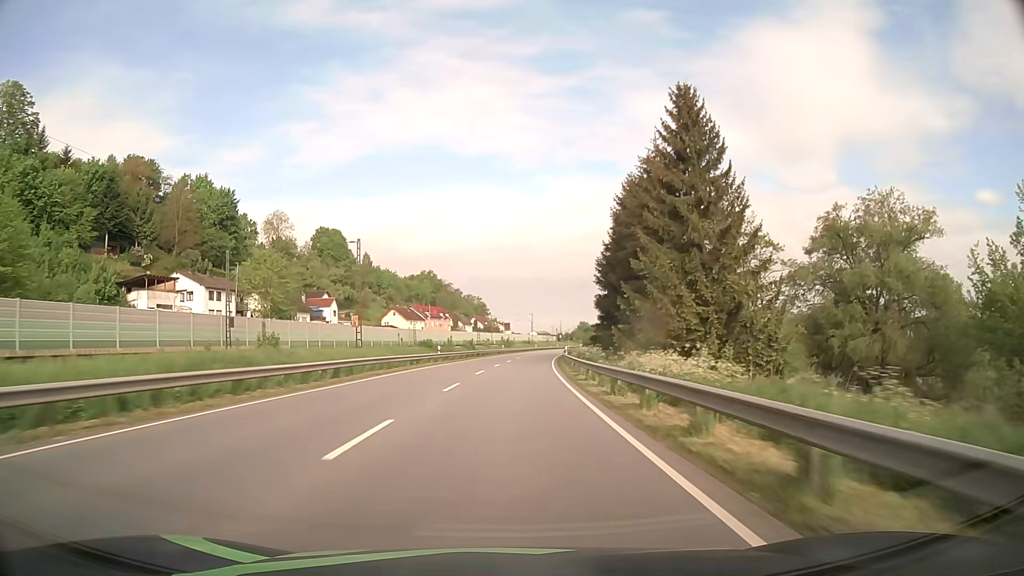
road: primary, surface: asphalt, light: Day
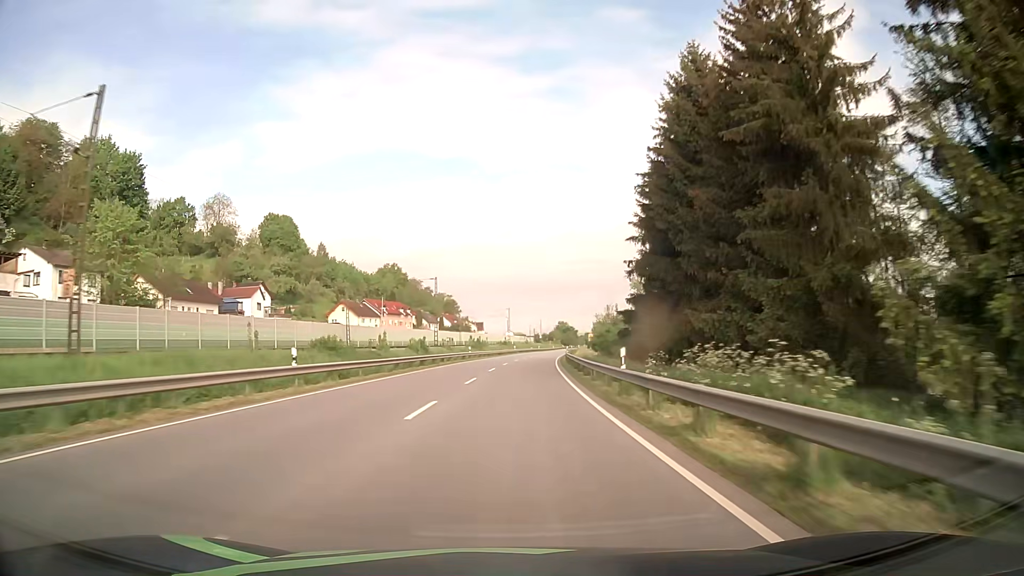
(+0.6, +32.0) m; +2°
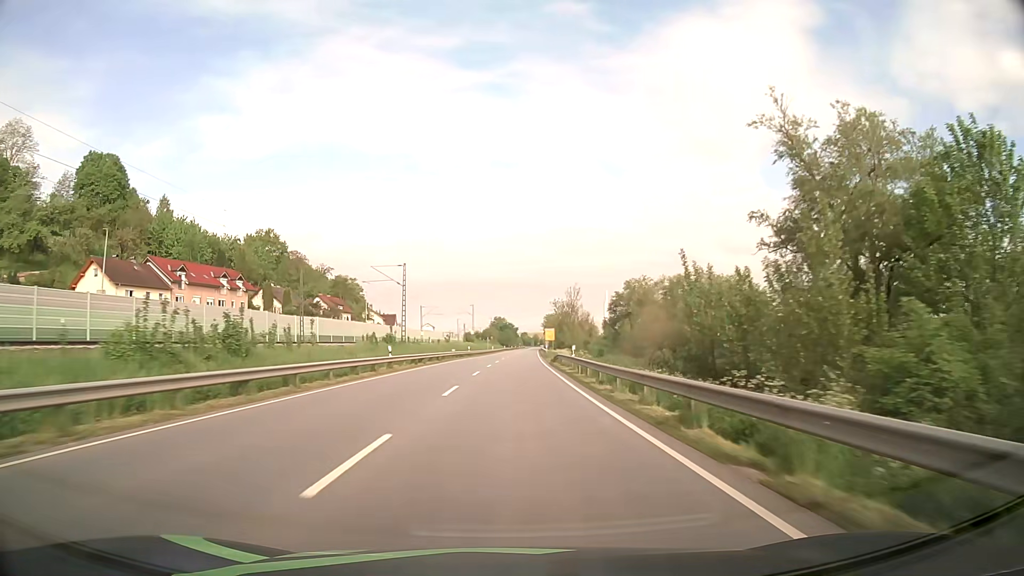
(+4.1, +79.7) m; +6°
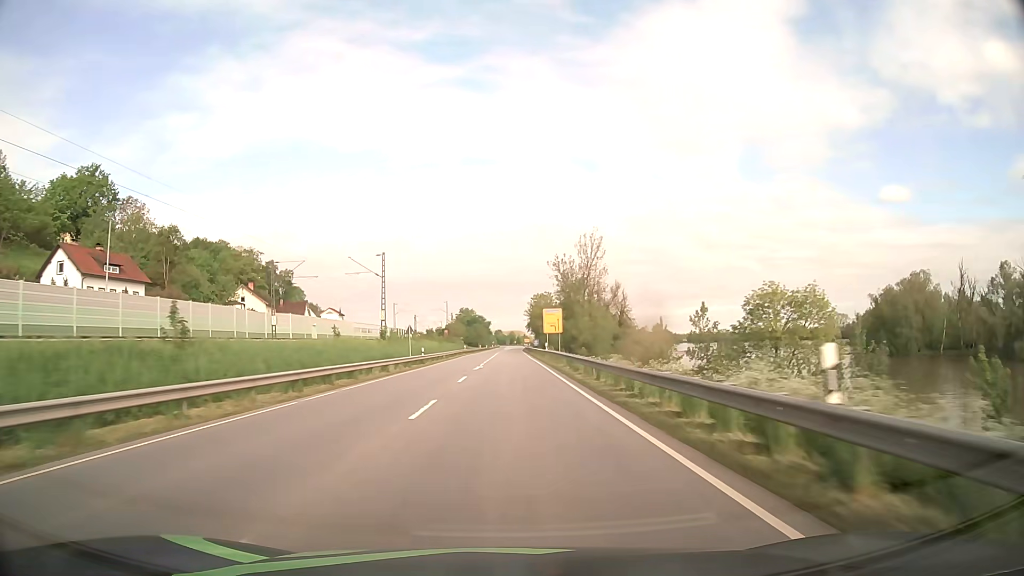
(+2.0, +79.7) m; +2°
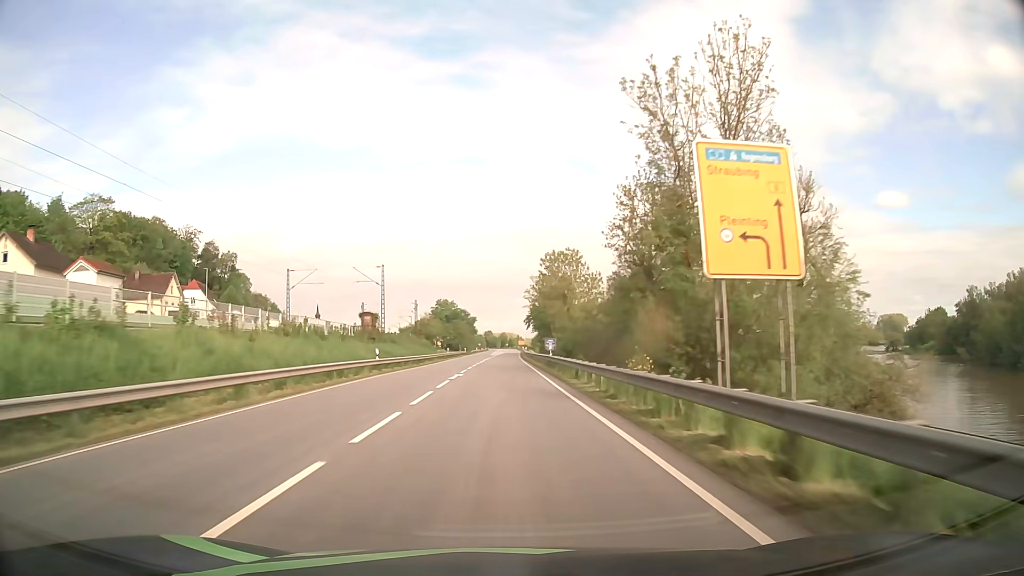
(+0.5, +63.7) m; +1°
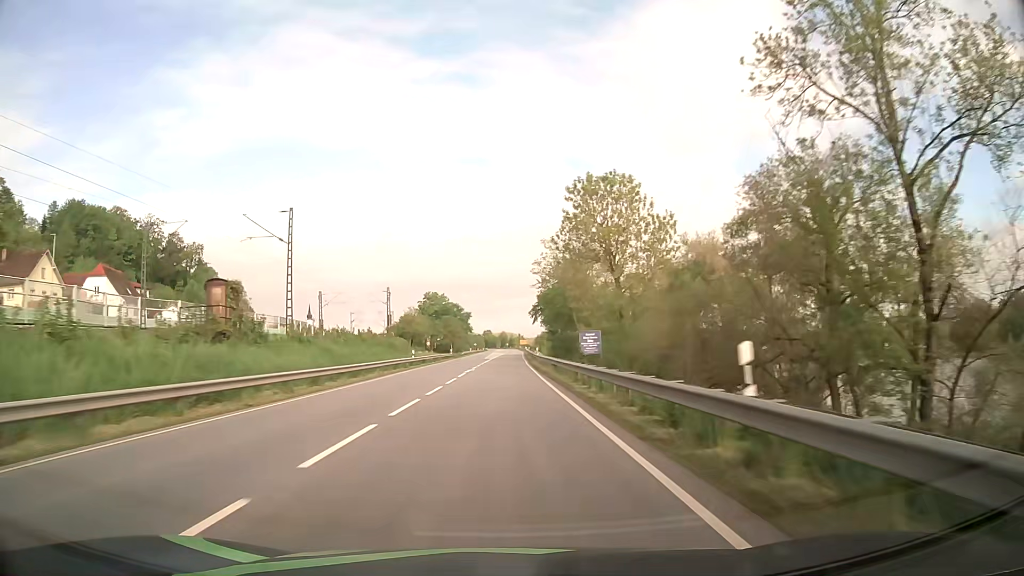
(0.0, +31.9) m; 0°
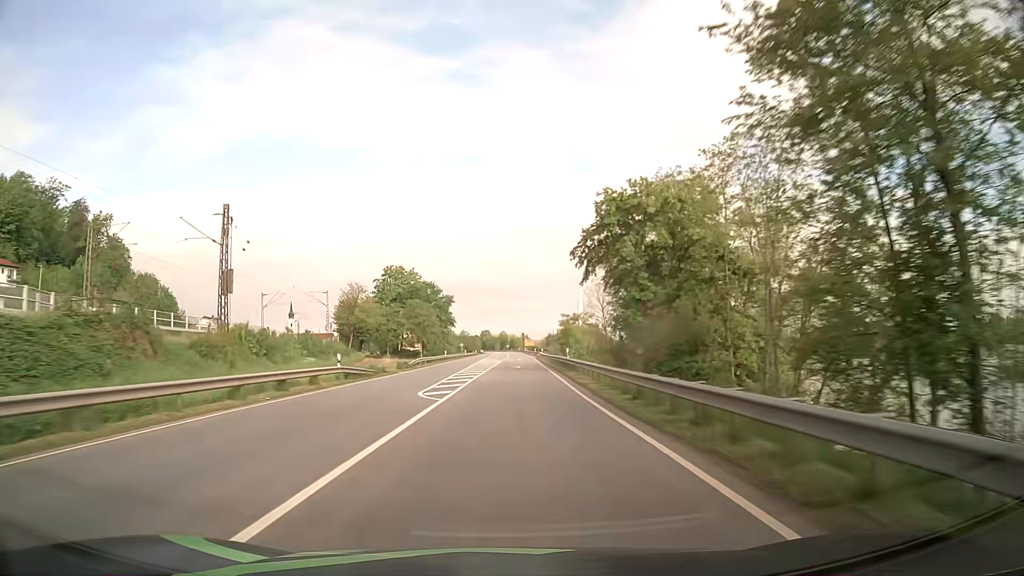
(-0.1, +63.8) m; 0°
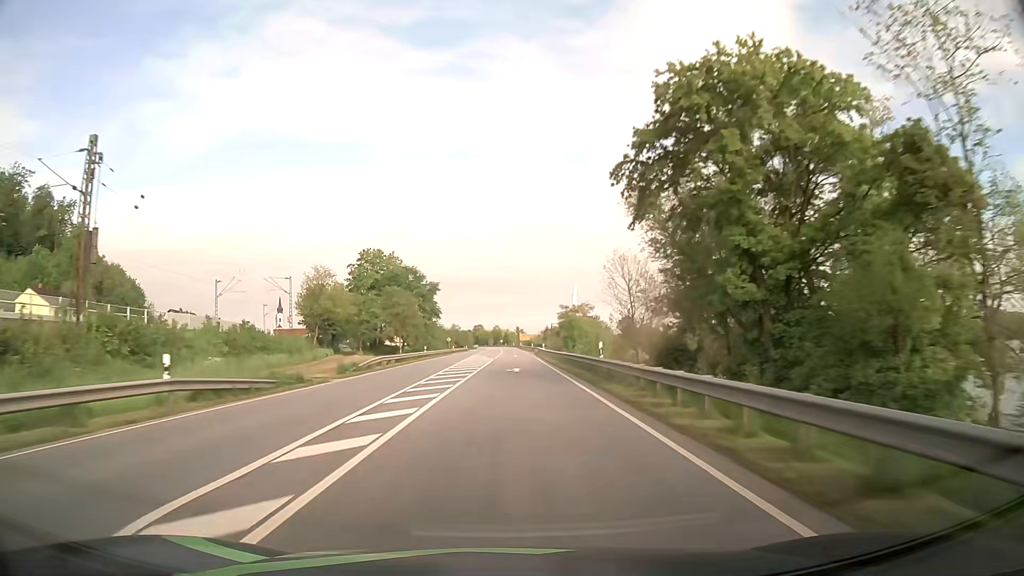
(+0.1, +16.0) m; +1°
(0, +10) (0, +20) (0, +30) (0, +40) (0, +50) (+1, +60) (+1, +70) (+1, +80) (+1, +90) (+1, +100) m
